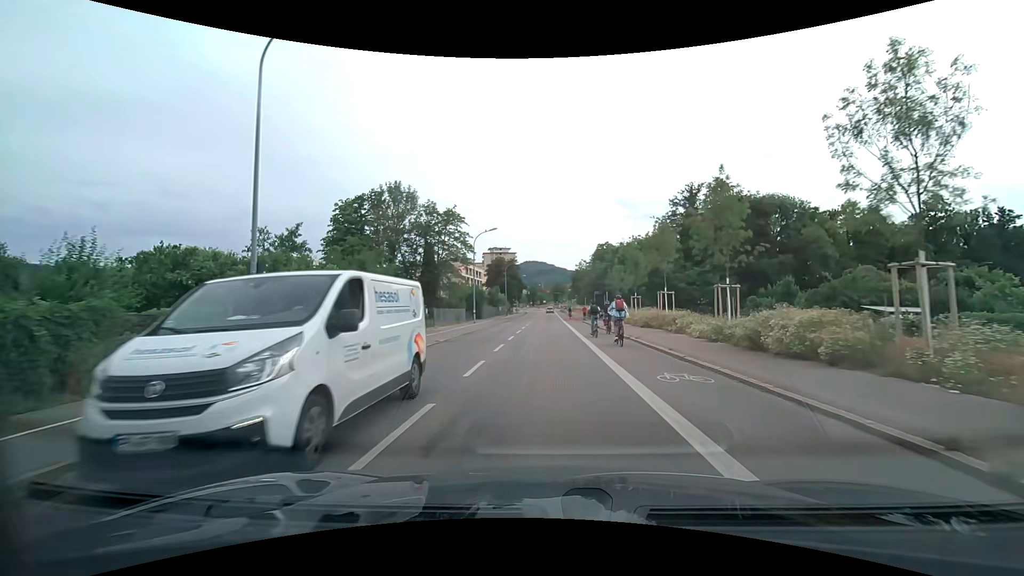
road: secondary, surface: asphalt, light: Day
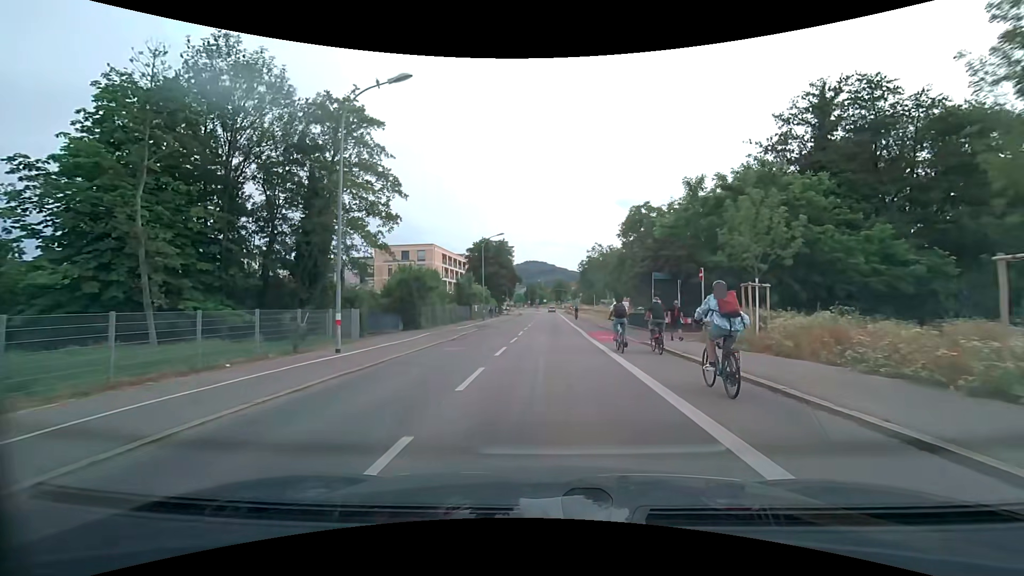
(-0.1, +32.3) m; 0°
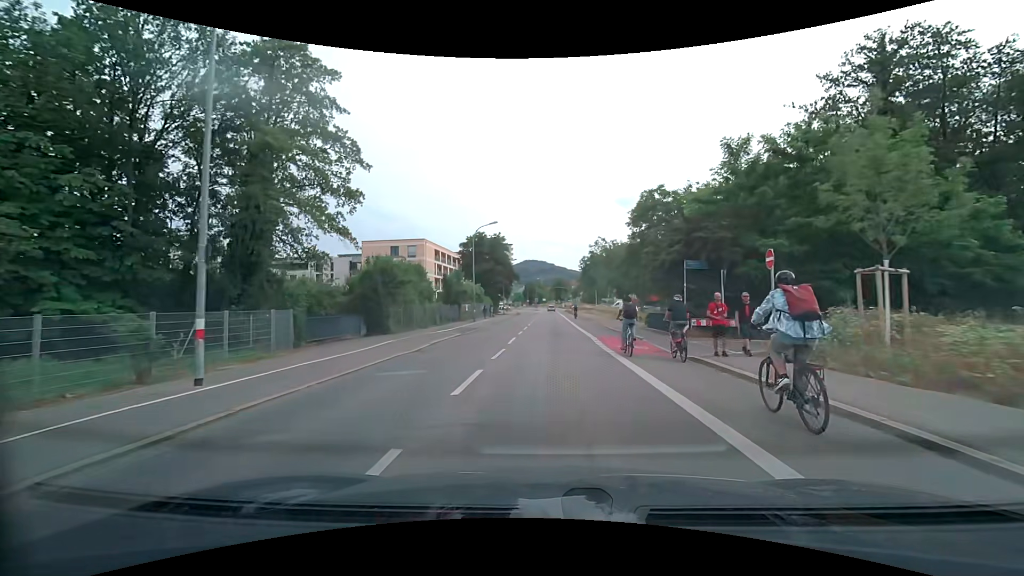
(0.0, +6.6) m; 0°
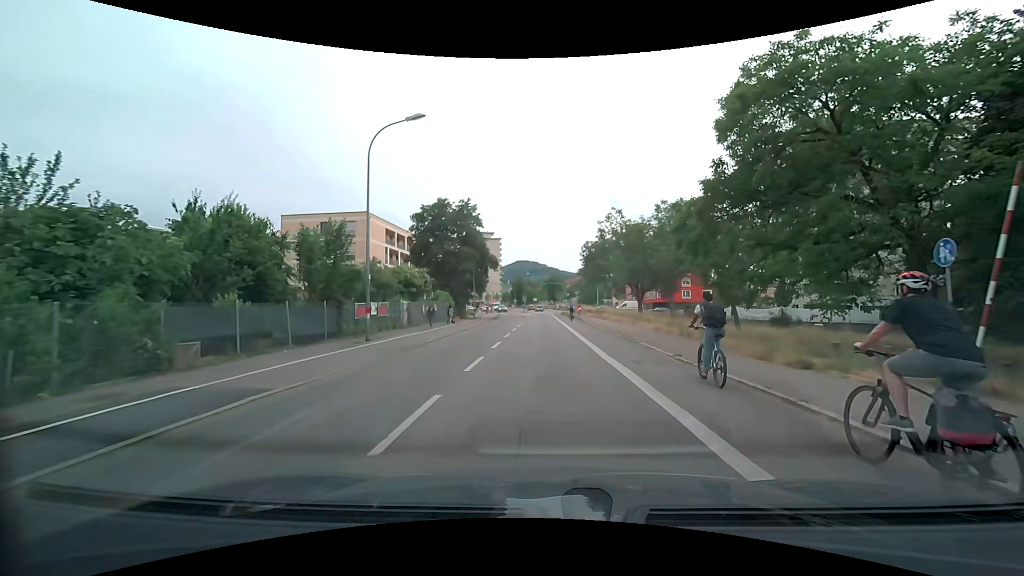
(+0.2, +25.9) m; +1°
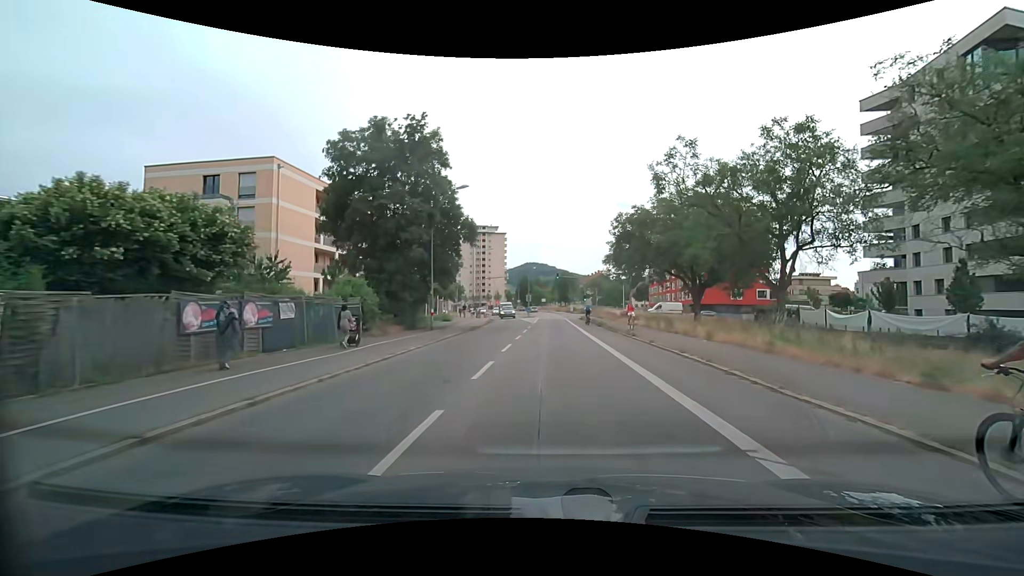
(-0.3, +25.2) m; -2°
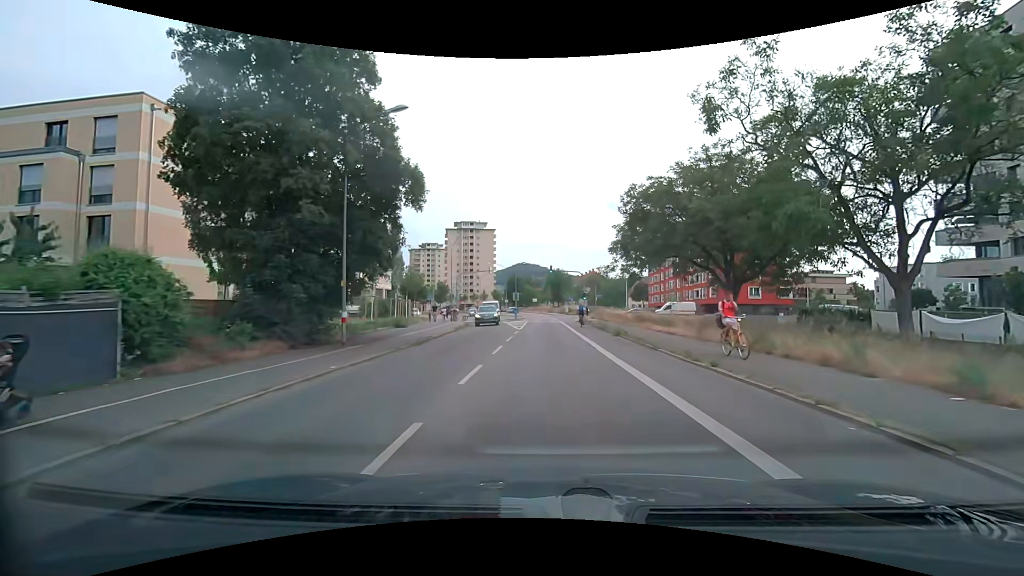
(+0.2, +12.7) m; +2°
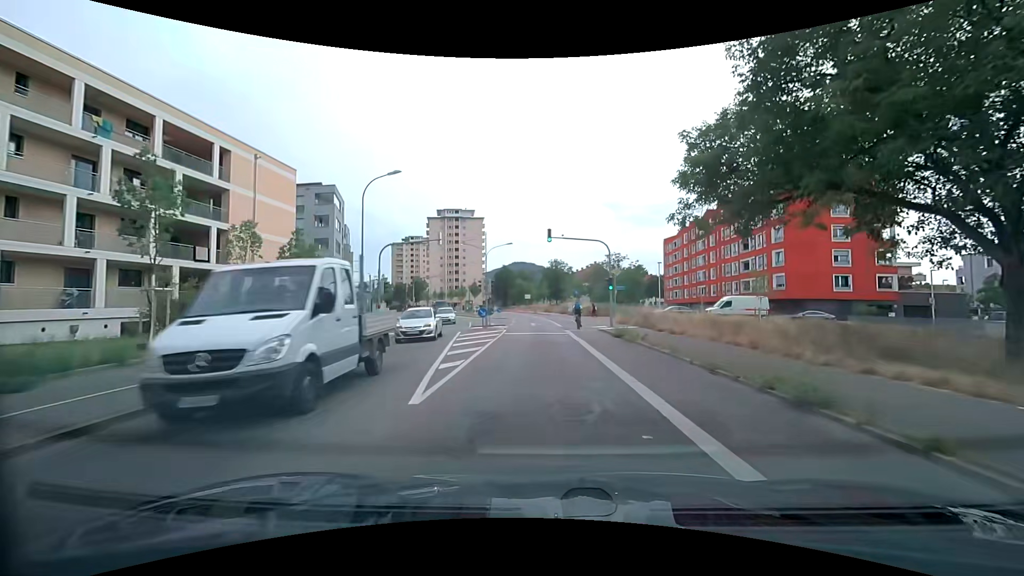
(+0.2, +25.8) m; +1°
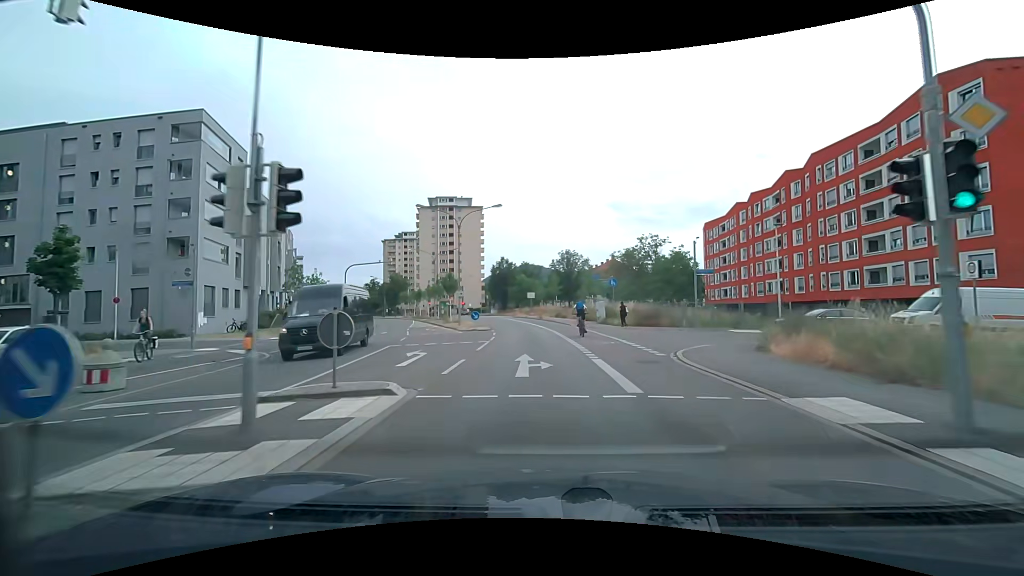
(-0.2, +26.1) m; -1°
(0, +10) (0, +20) (-1, +30) (-2, +40) (-3, +50) (-5, +60) (-8, +69) (-10, +79) (-14, +88) (-17, +98) m
